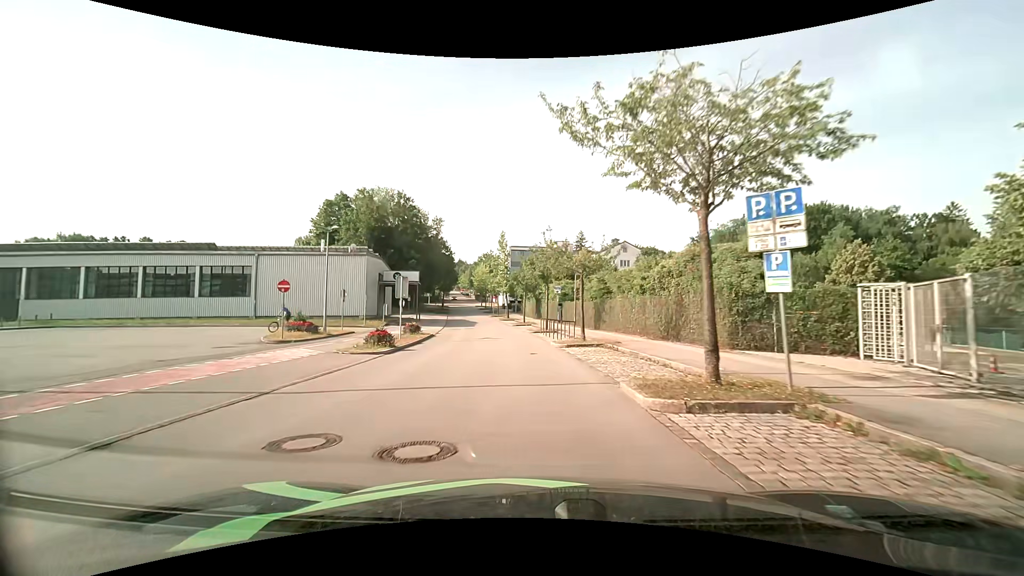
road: residential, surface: asphalt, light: Day
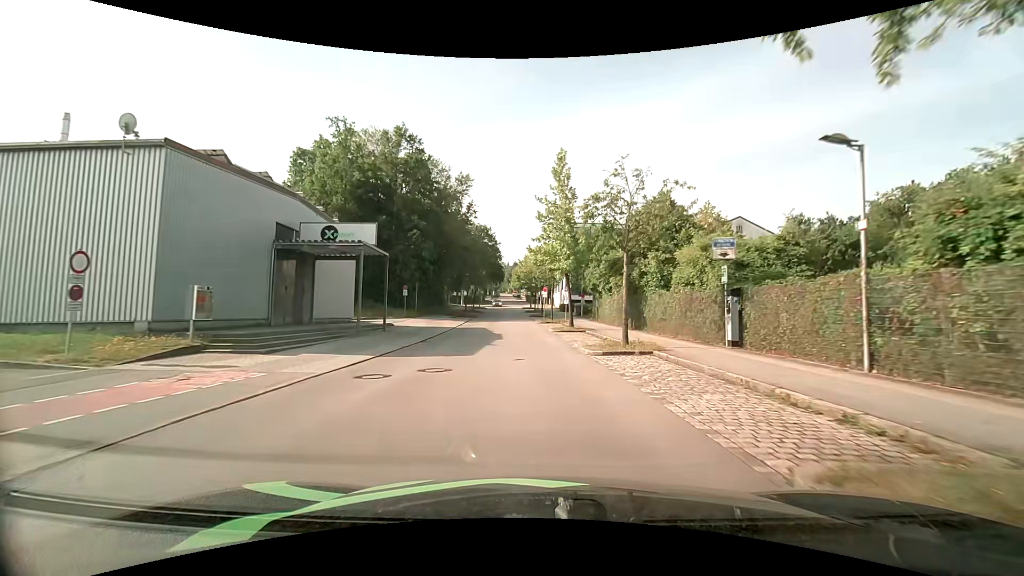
(-2.3, +33.2) m; -7°
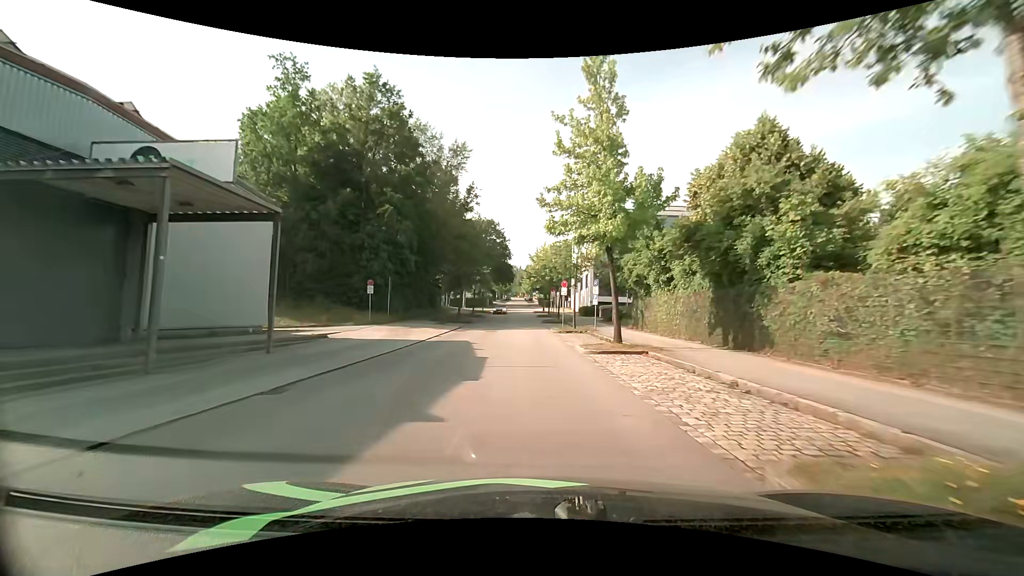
(-0.2, +13.9) m; -1°
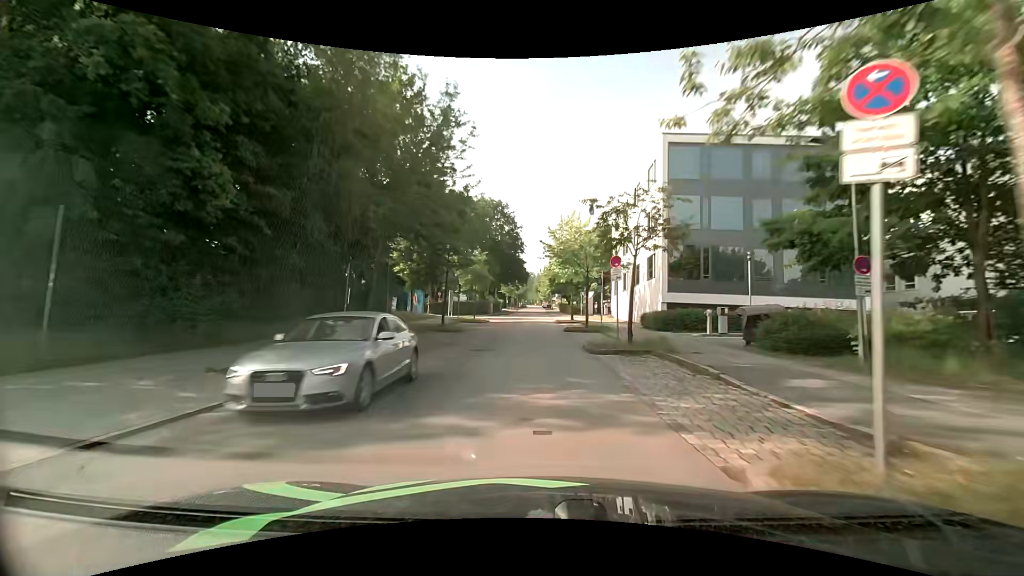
(-0.6, +28.3) m; -2°
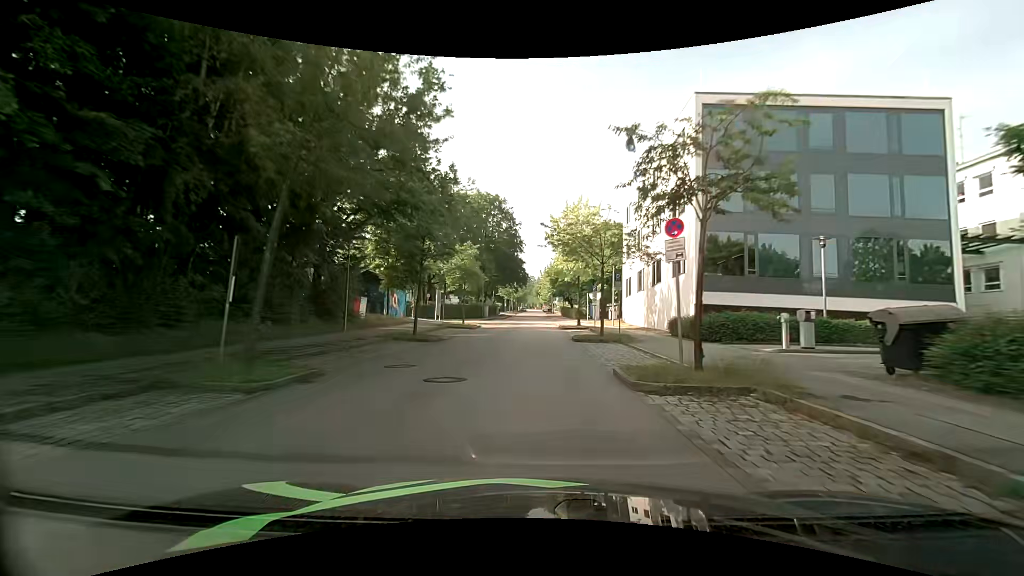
(0.0, +7.1) m; 0°
(0, +10) (0, +20) (0, +30) (0, +40) (0, +50) (0, +60) (0, +70) (0, +80) (0, +90) (-1, +100) m
